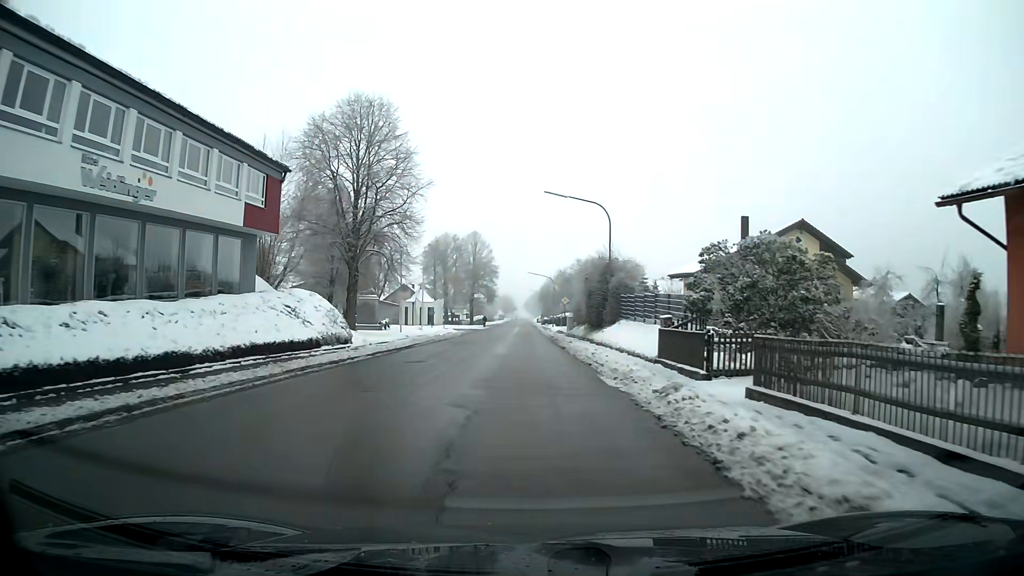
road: primary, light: Day
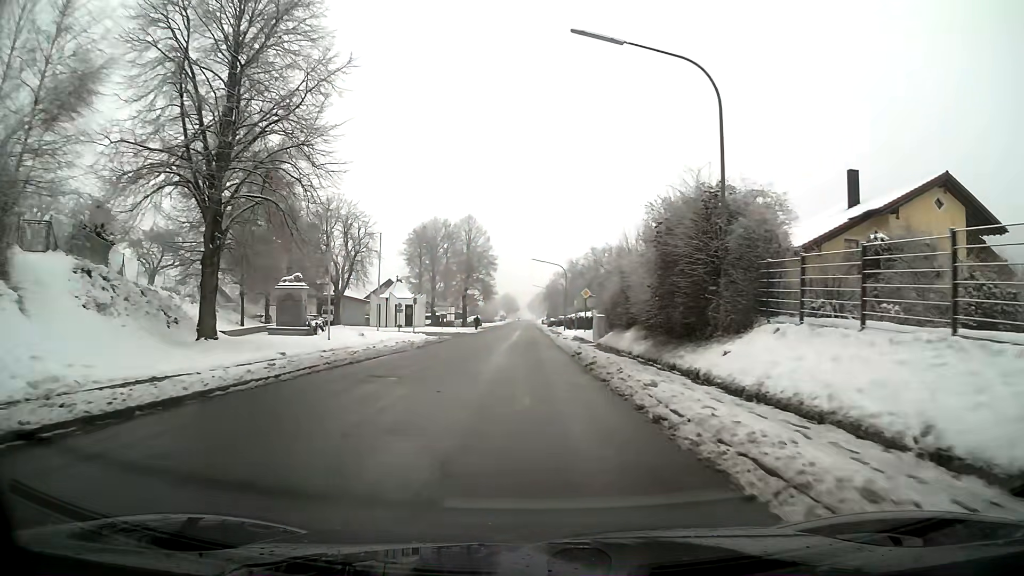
(0.0, +21.9) m; 0°
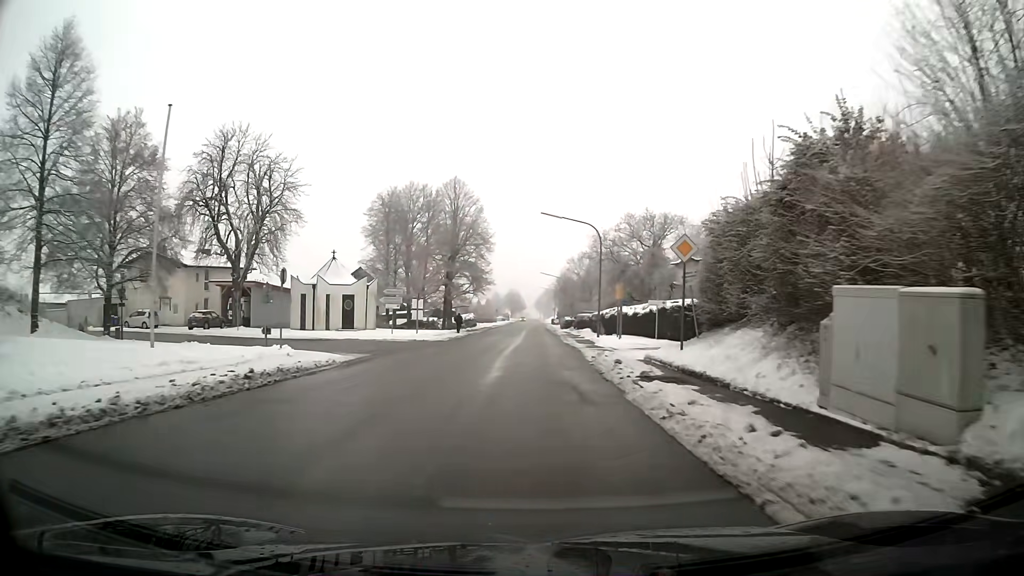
(-0.1, +30.2) m; -1°
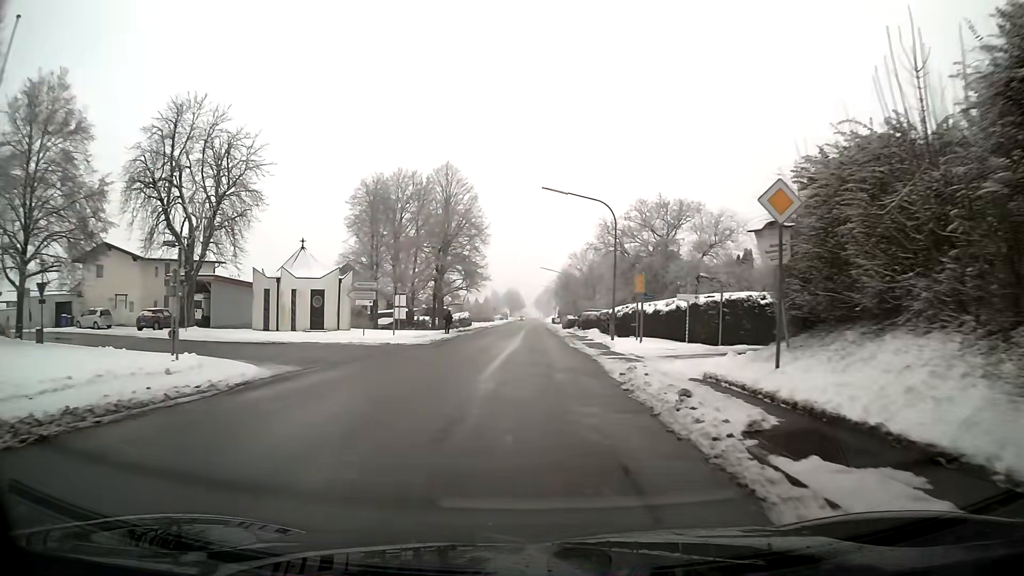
(0.0, +7.6) m; 0°
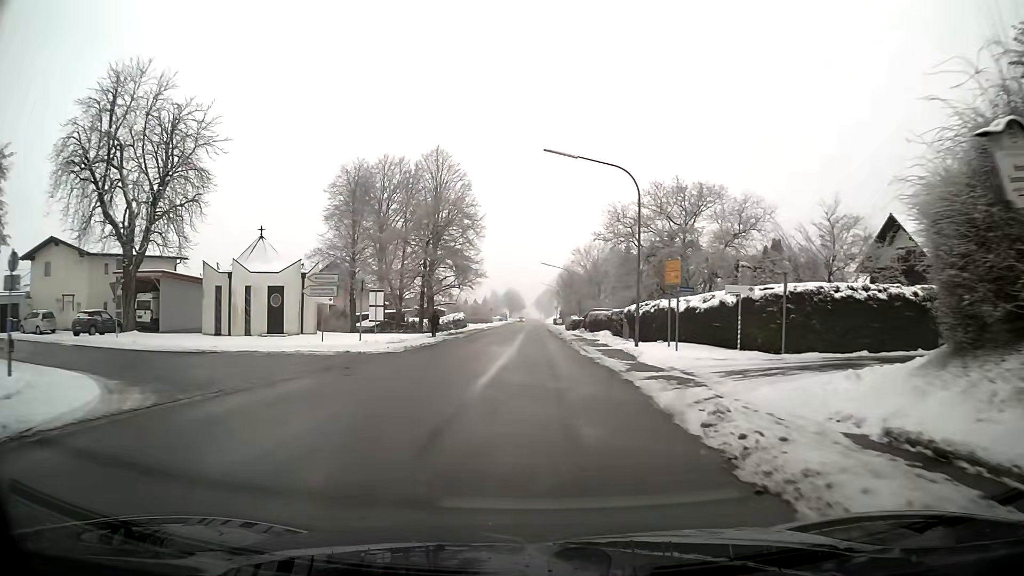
(0.0, +7.7) m; 0°
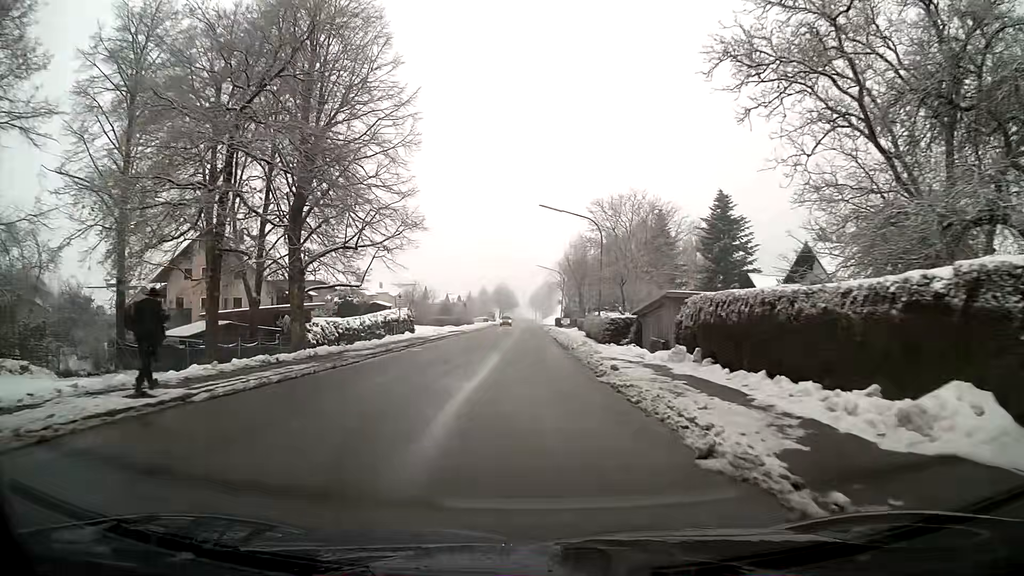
(+0.2, +39.0) m; 0°
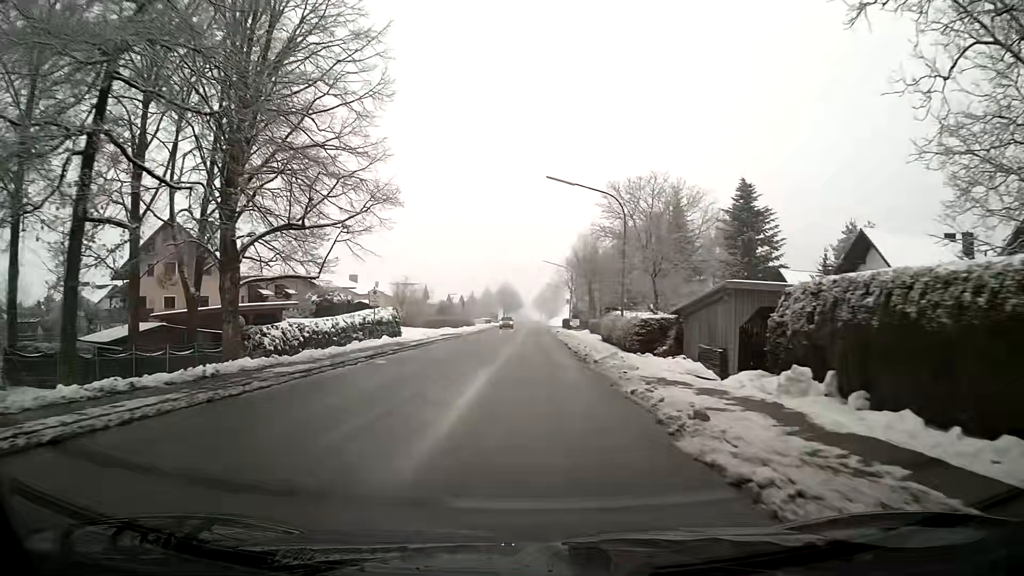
(0.0, +7.9) m; 0°
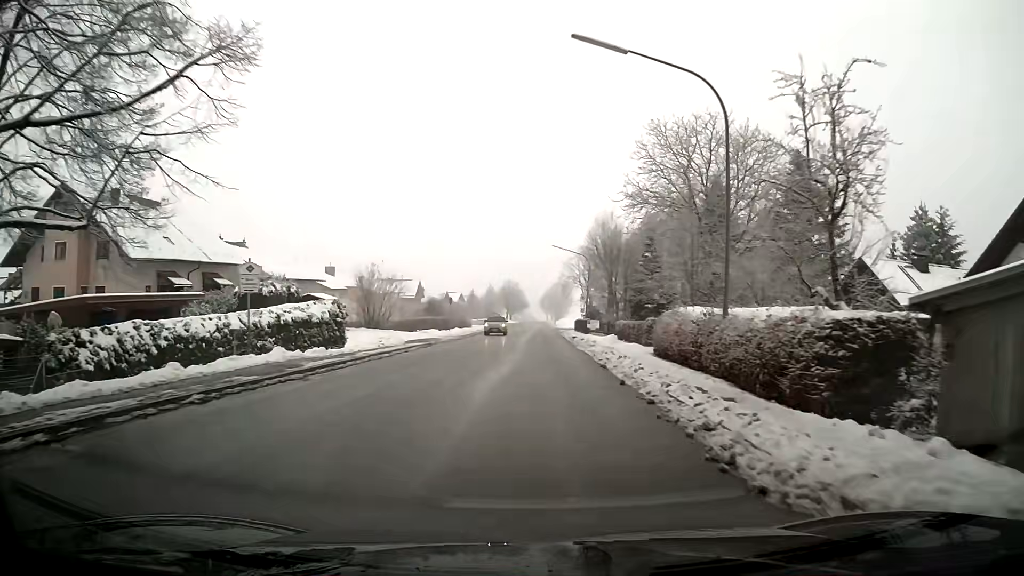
(0.0, +15.9) m; 0°
